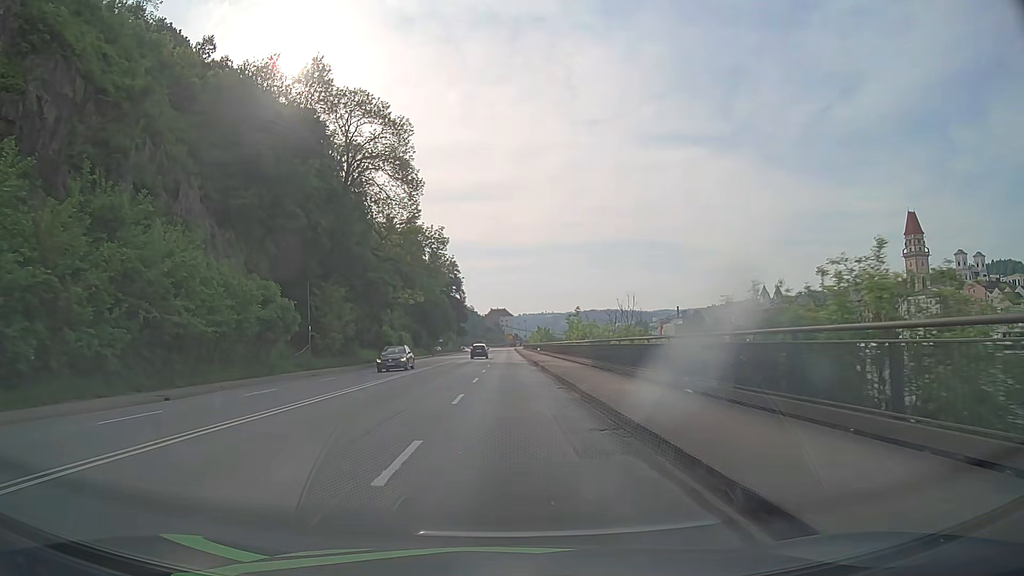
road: primary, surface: asphalt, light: Day
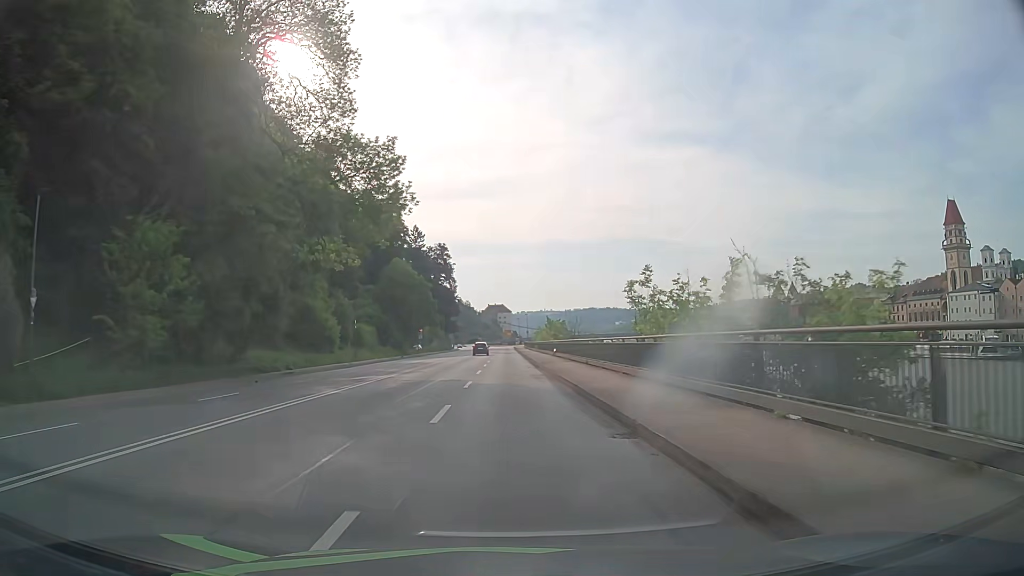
(+0.1, +31.0) m; +1°
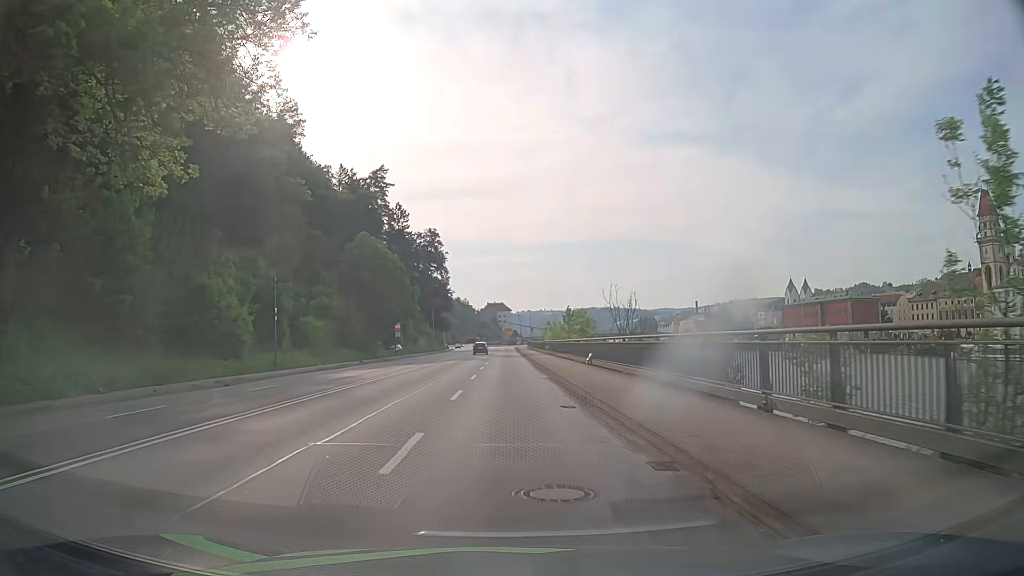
(-0.1, +22.7) m; 0°
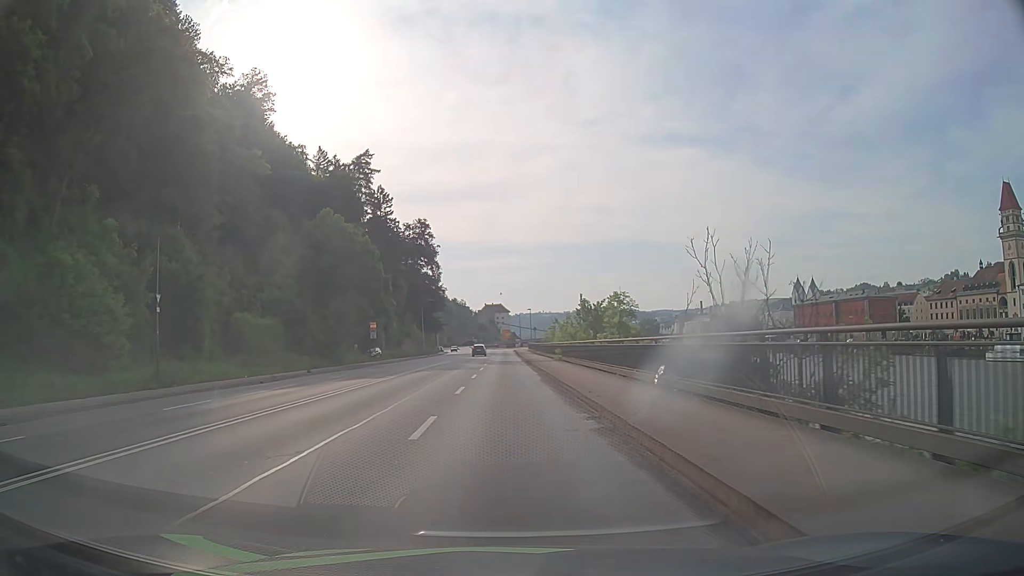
(+0.1, +15.0) m; +1°
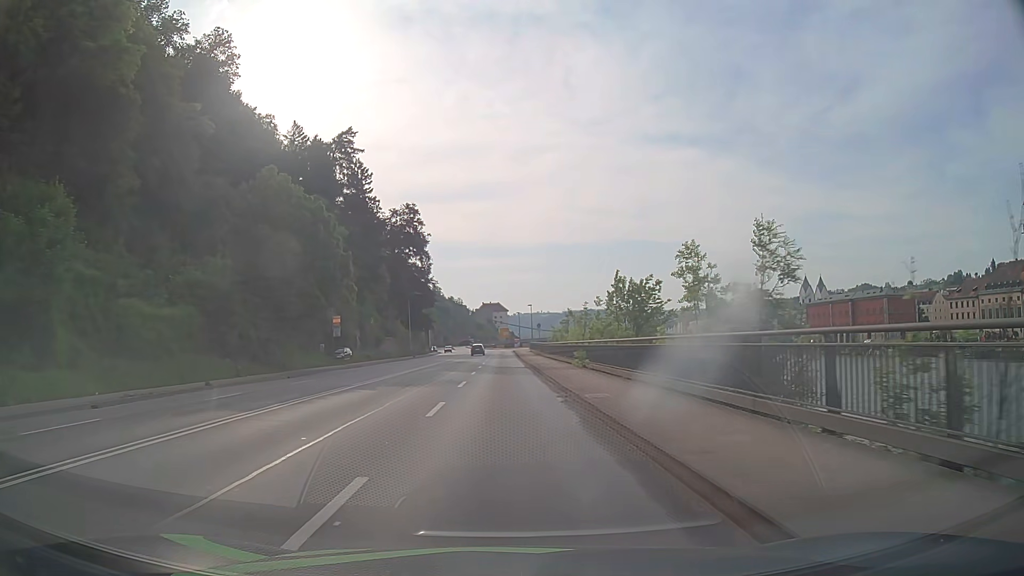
(0.0, +15.0) m; 0°
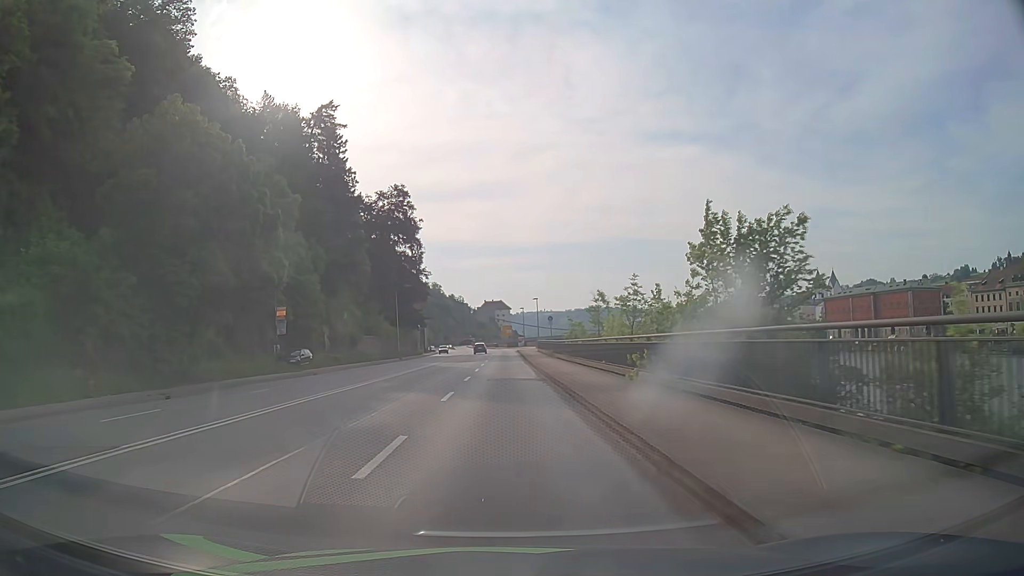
(0.0, +15.0) m; 0°
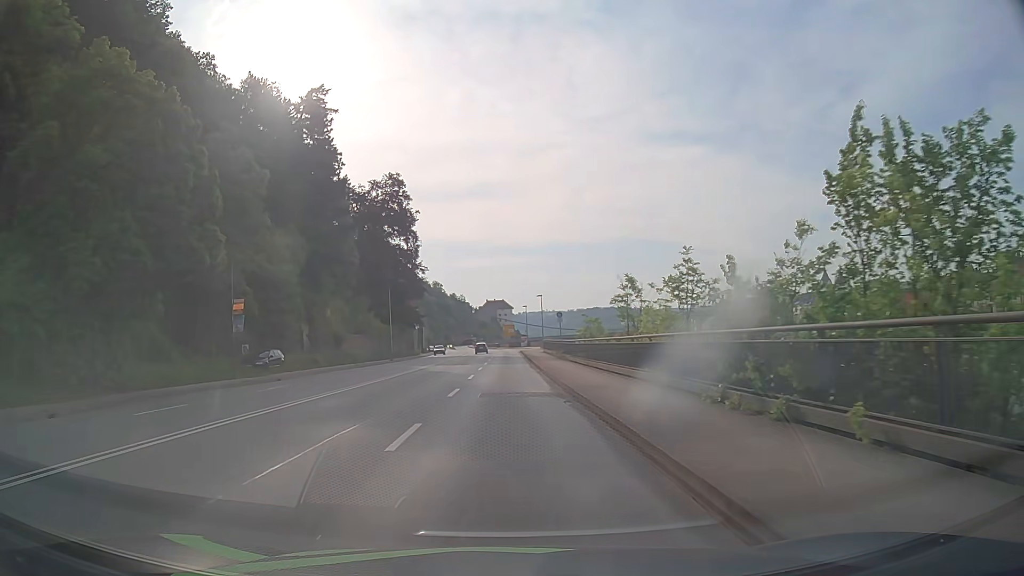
(0.0, +7.5) m; 0°
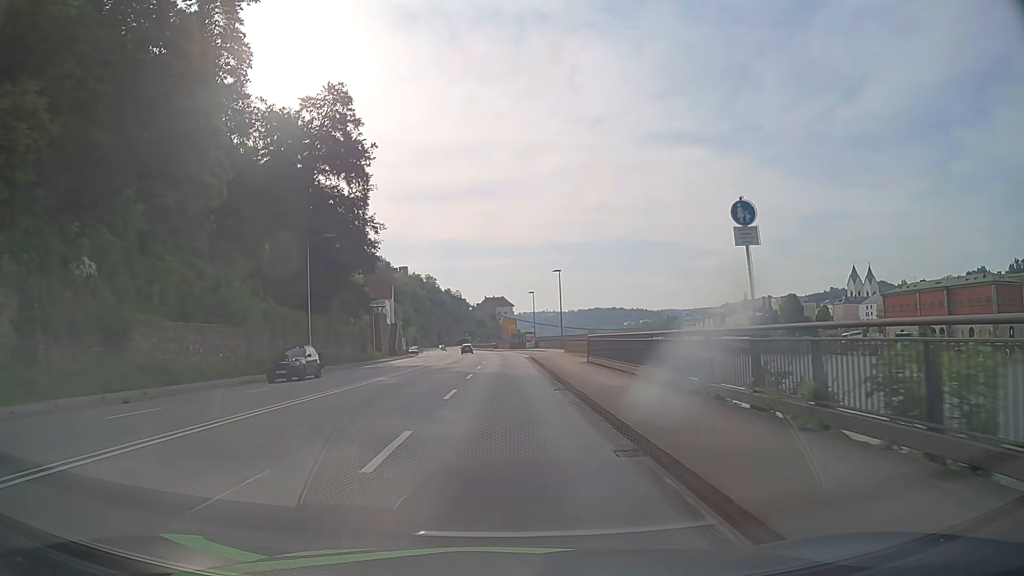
(-0.1, +37.3) m; 0°
(0, +10) (0, +20) (0, +30) (0, +40) (0, +50) (0, +60) (-1, +70) (-1, +80) (-2, +90) (-3, +100) m
